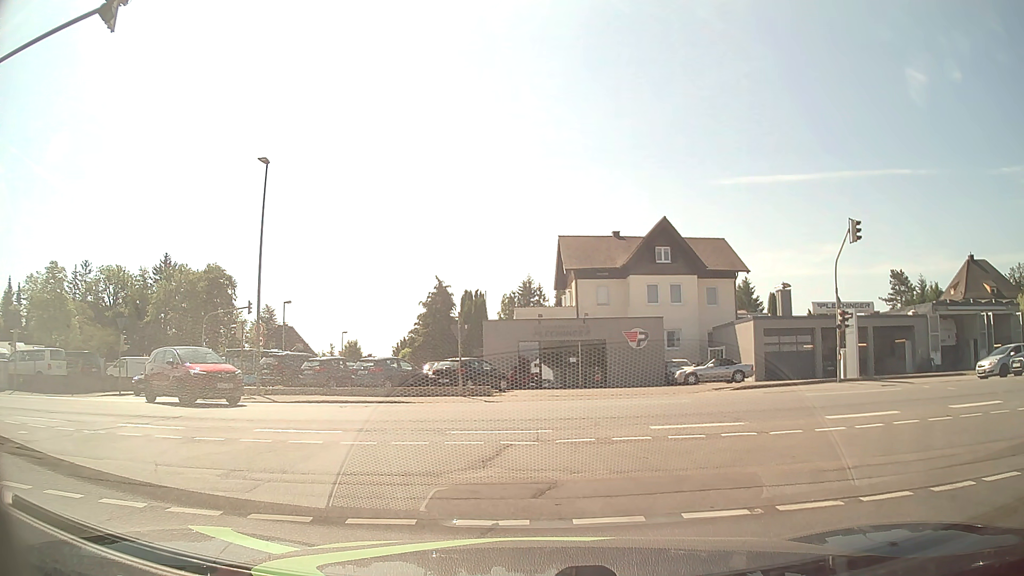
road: residential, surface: asphalt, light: Day
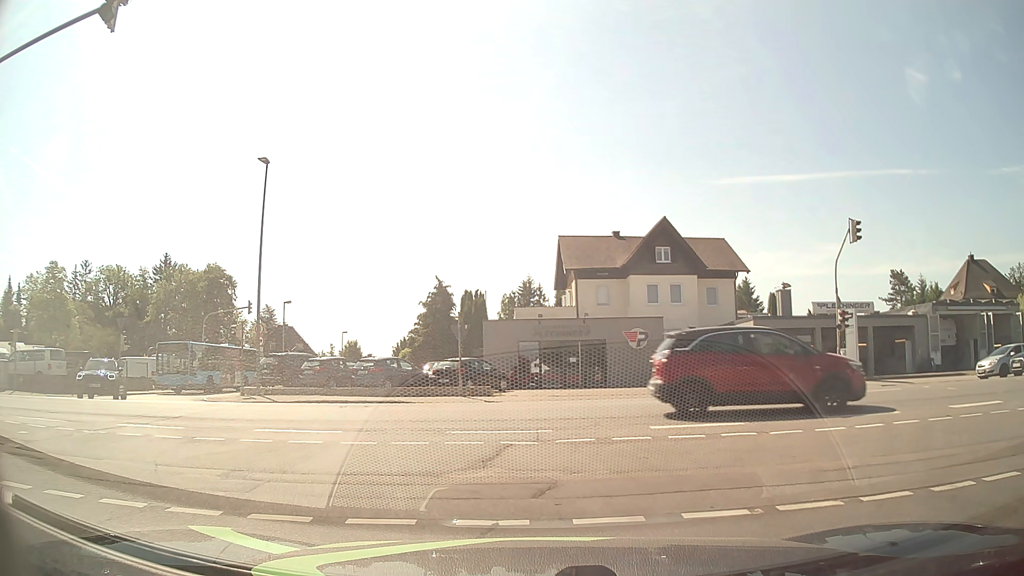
(0.0, 0.0) m; 0°
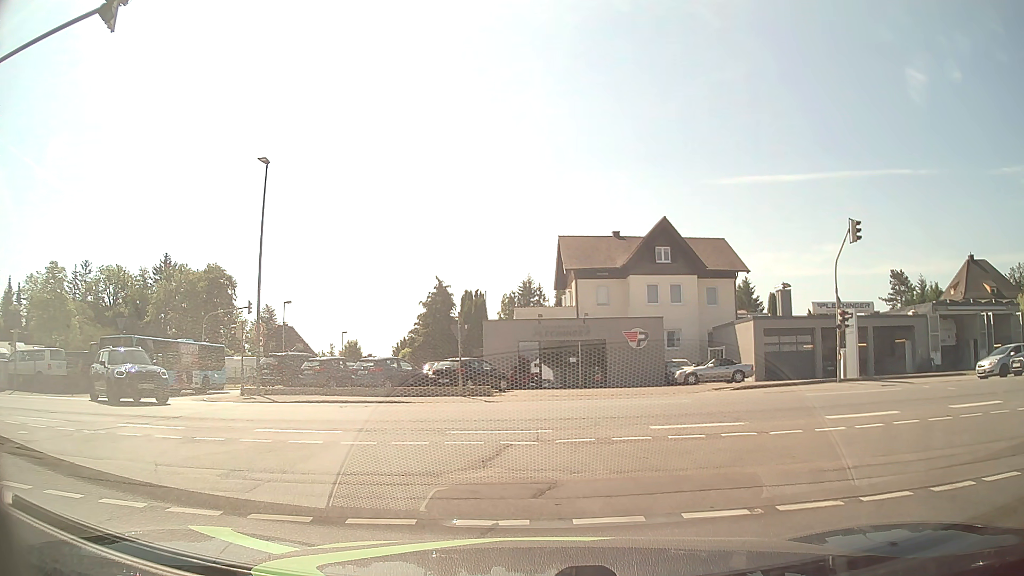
(0.0, 0.0) m; 0°
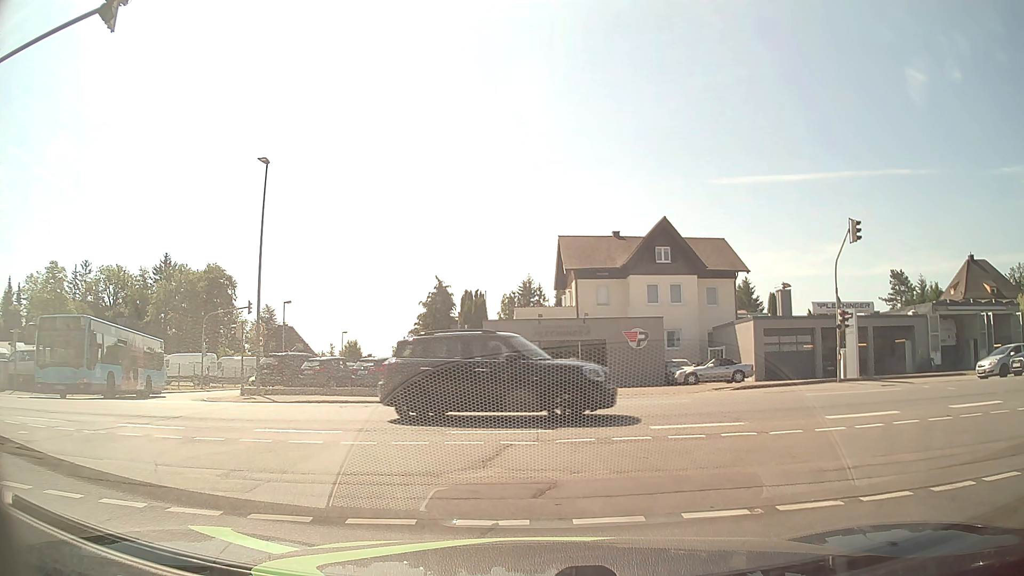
(0.0, 0.0) m; 0°
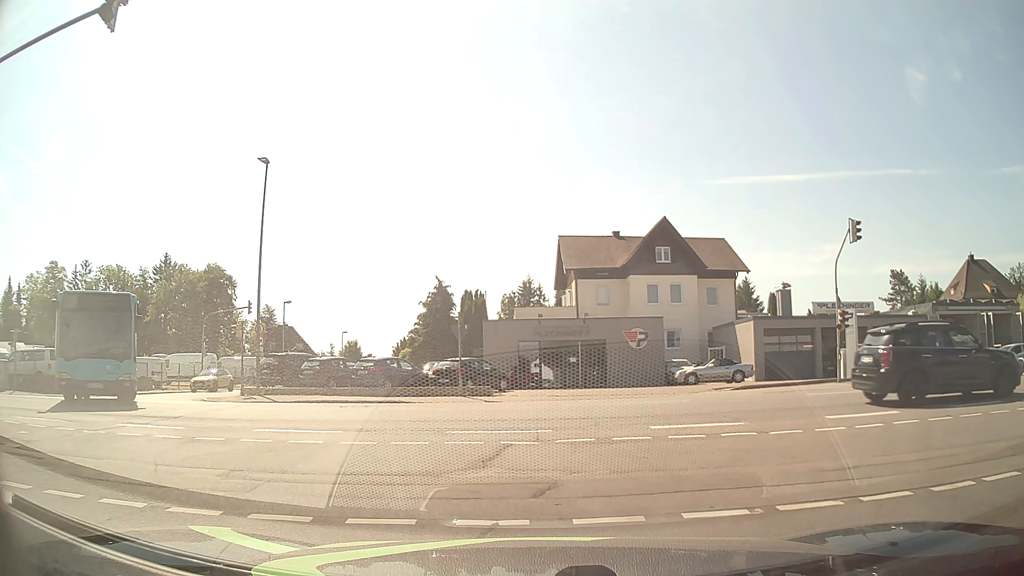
(0.0, 0.0) m; 0°
